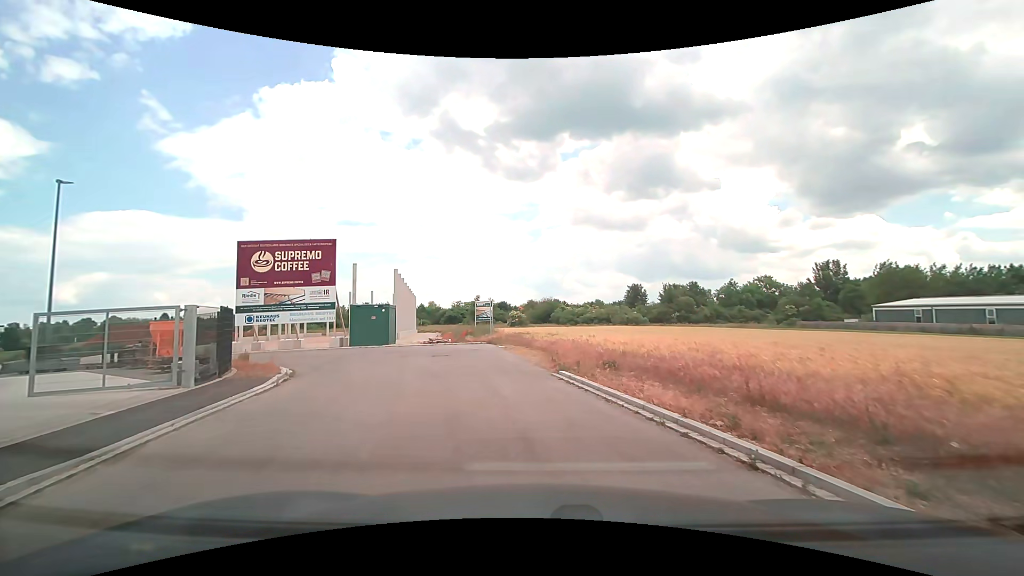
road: residential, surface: asphalt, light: Day
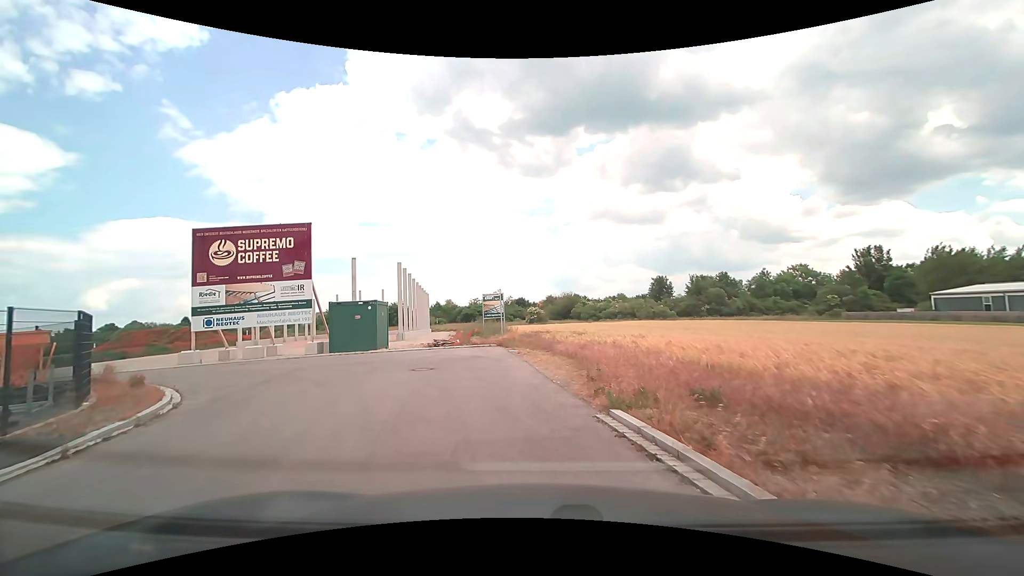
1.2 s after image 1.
(0.0, +6.1) m; -3°
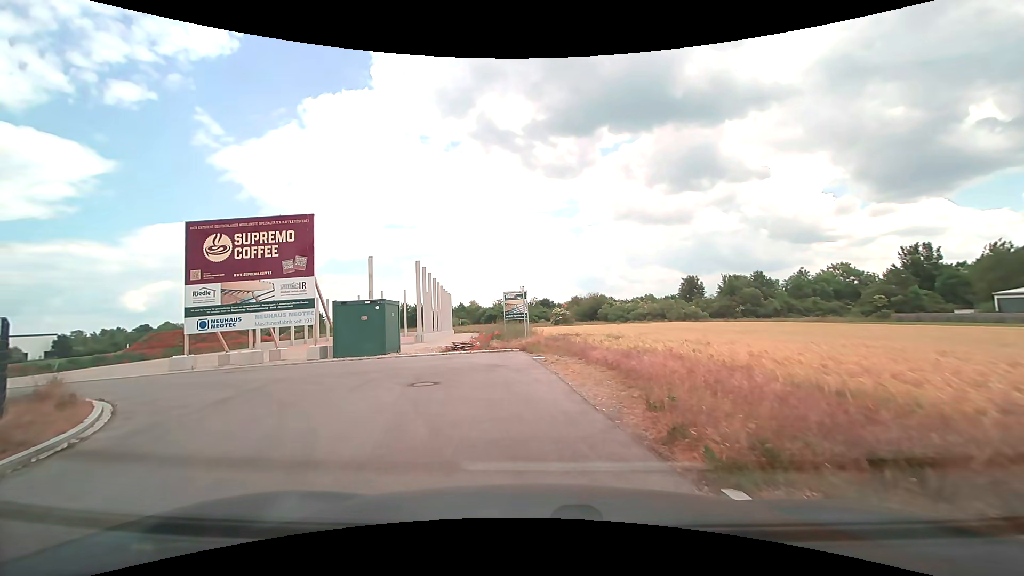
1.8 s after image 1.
(0.0, +3.0) m; -2°
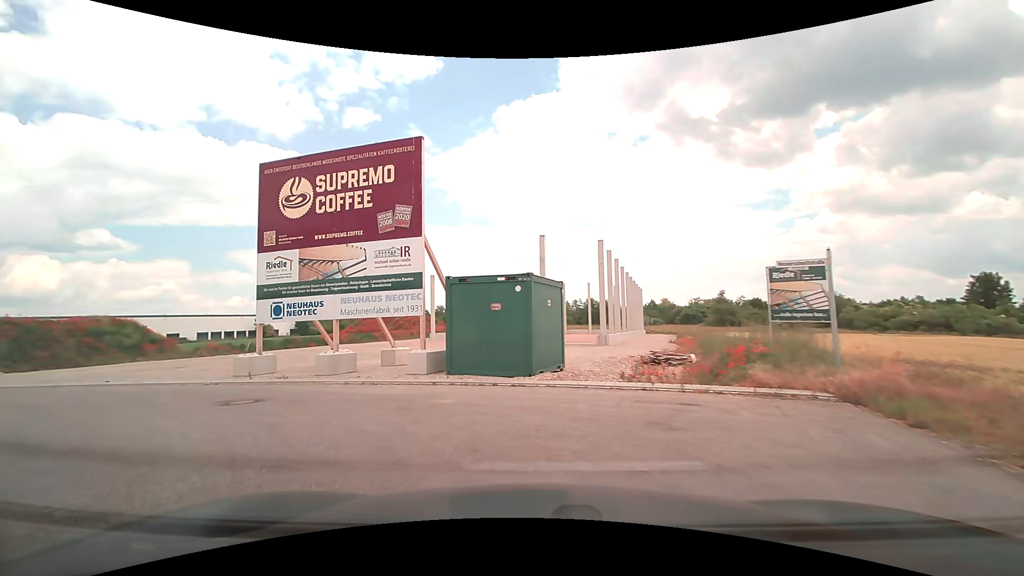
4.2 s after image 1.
(-1.6, +11.1) m; -20°
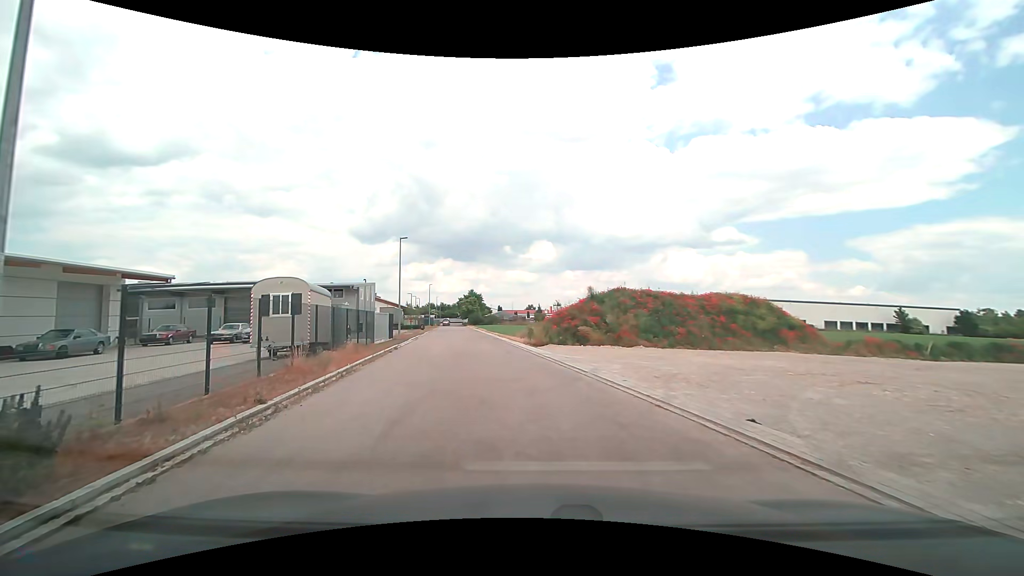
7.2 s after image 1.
(-7.8, +11.5) m; -66°
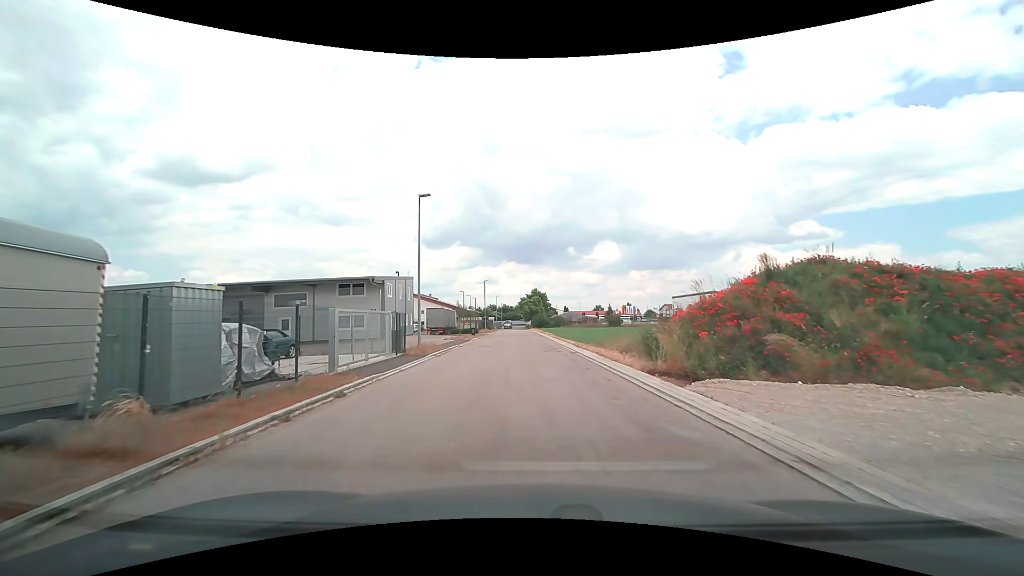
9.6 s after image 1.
(-1.4, +15.7) m; -7°
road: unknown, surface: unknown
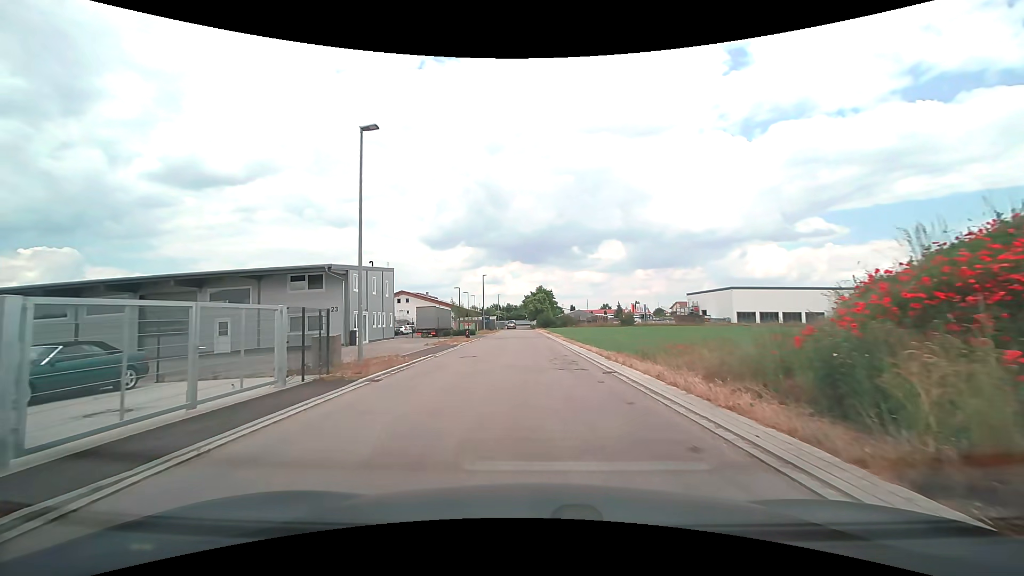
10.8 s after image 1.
(0.0, +9.6) m; 0°
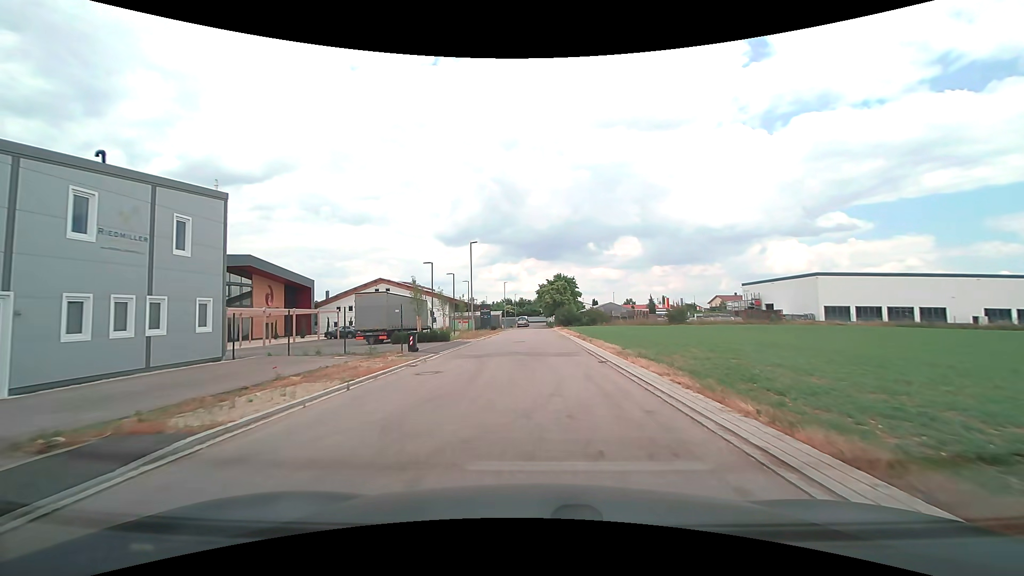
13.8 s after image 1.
(-0.5, +27.1) m; -2°
(0, +10) (0, +20) (0, +30) (0, +40) (0, +50) (0, +60) (0, +70) (0, +80) (0, +90) (0, +100) m
